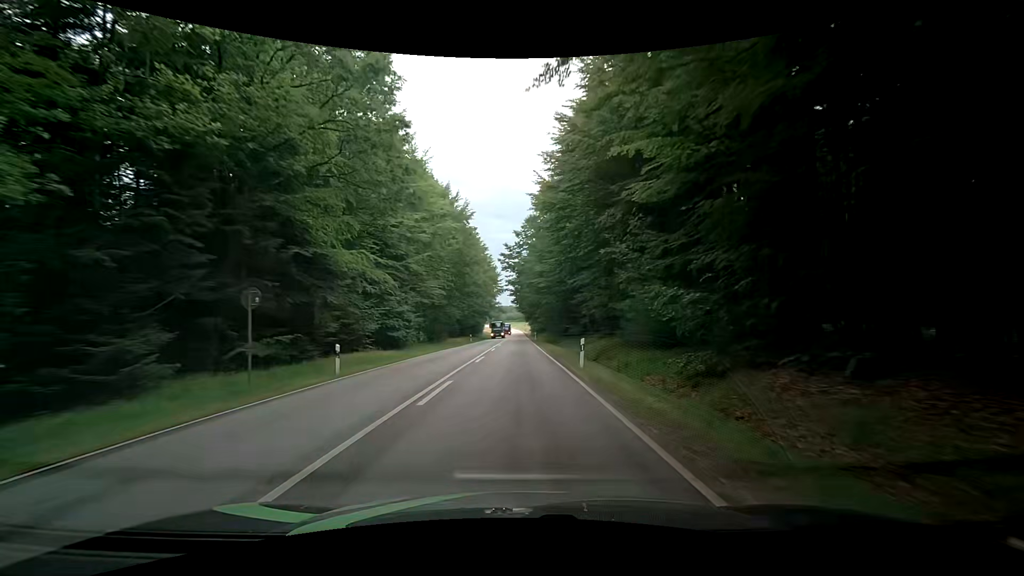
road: secondary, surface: asphalt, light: Day
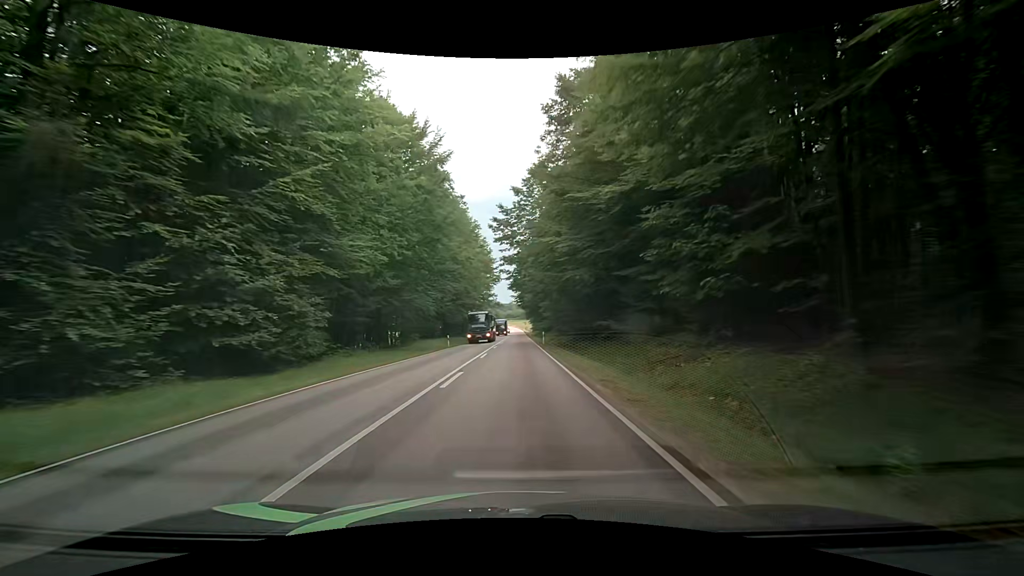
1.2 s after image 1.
(-0.3, +21.5) m; -1°
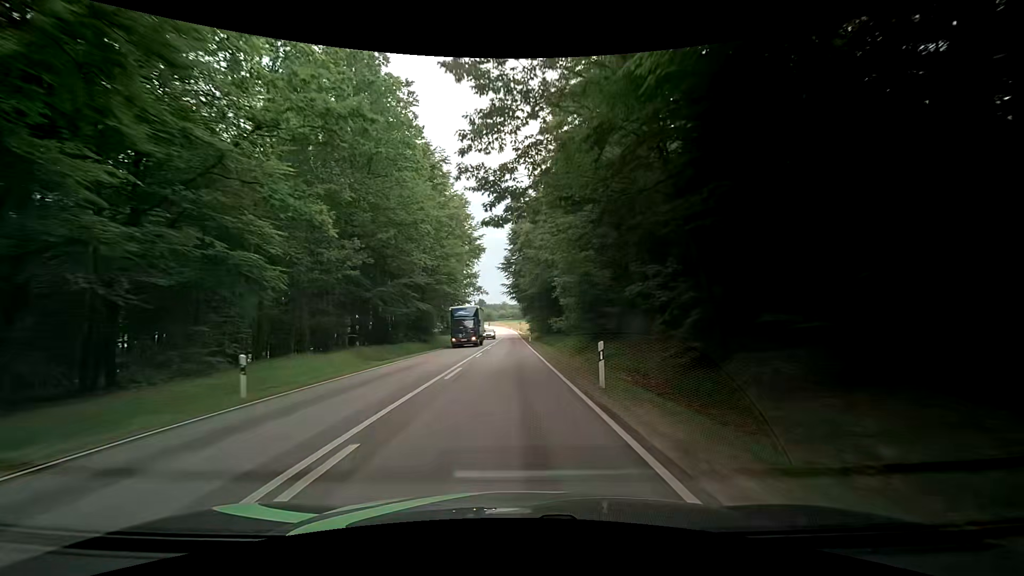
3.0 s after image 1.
(+0.2, +33.6) m; +1°
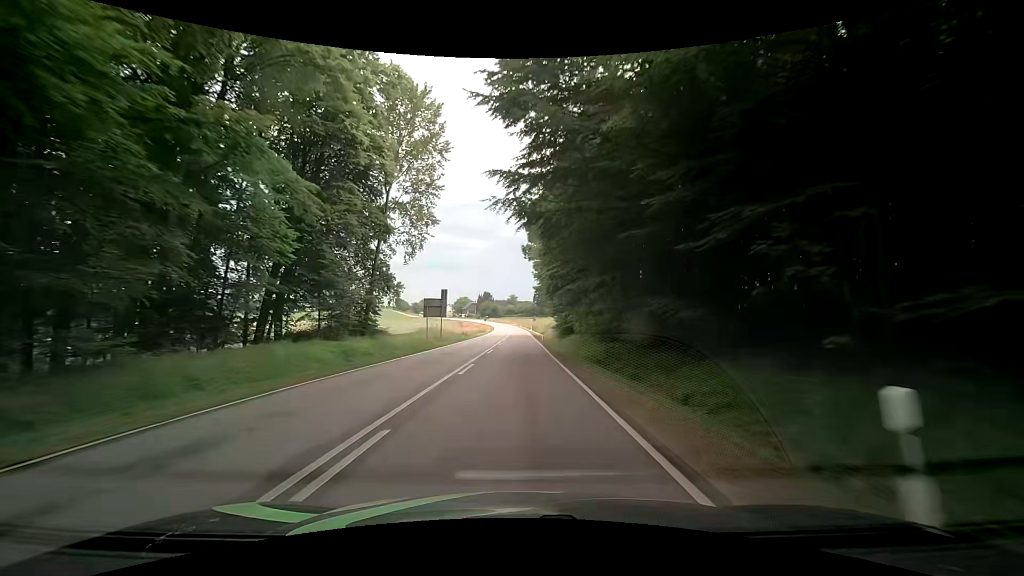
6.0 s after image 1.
(-0.8, +59.4) m; -1°
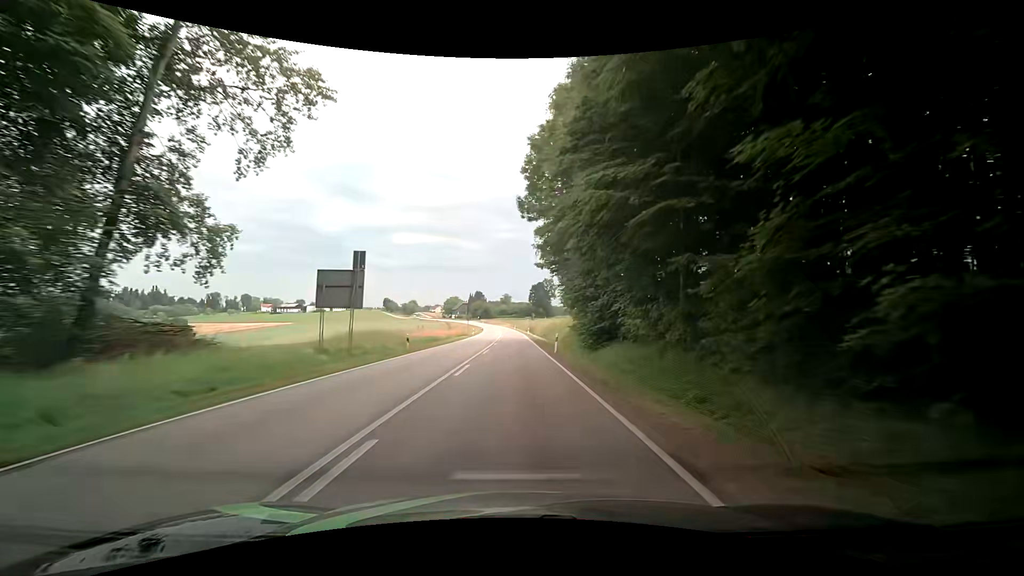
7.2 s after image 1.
(+0.1, +24.7) m; +1°
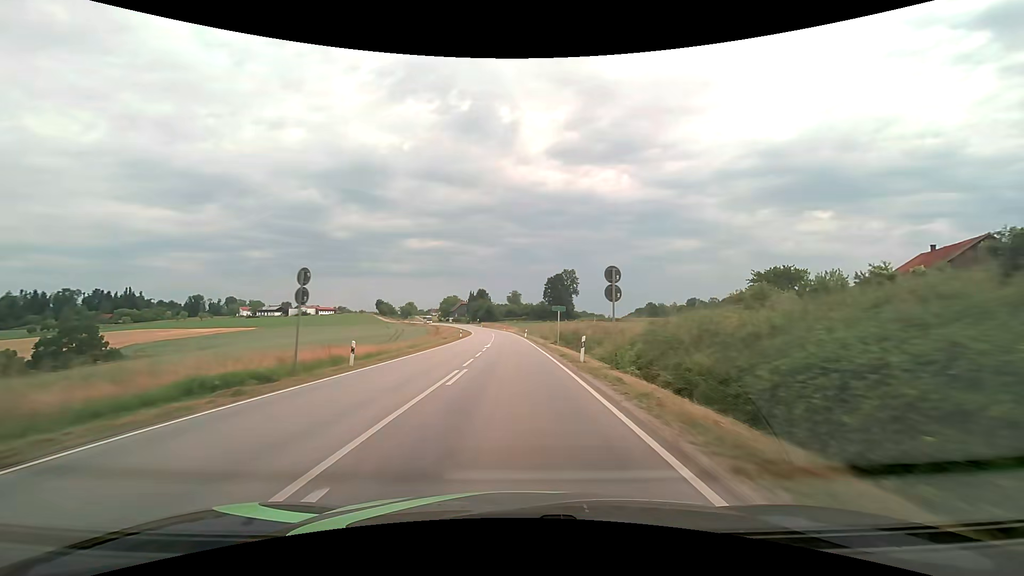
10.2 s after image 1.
(-0.3, +61.7) m; -1°
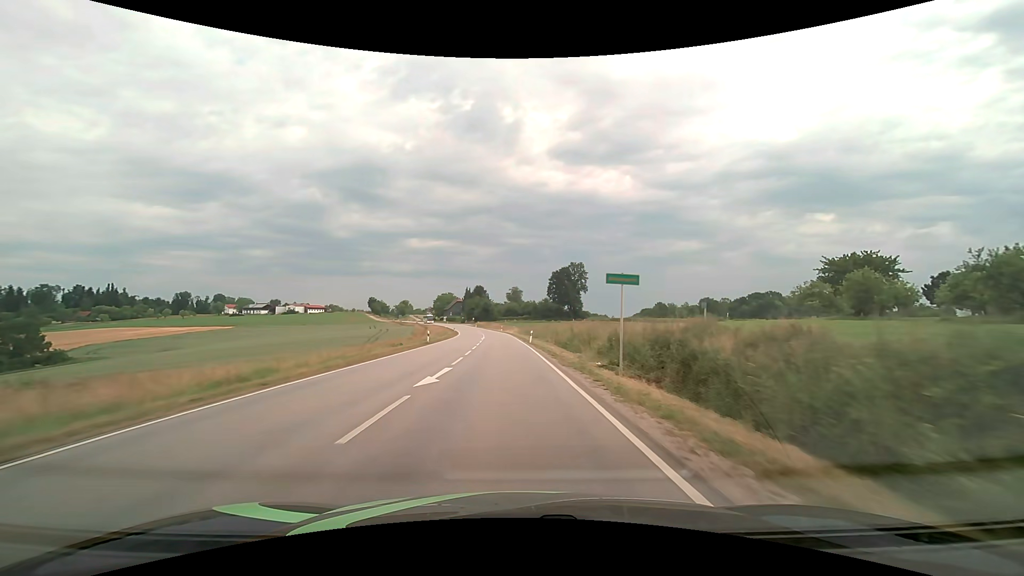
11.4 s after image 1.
(0.0, +24.2) m; 0°
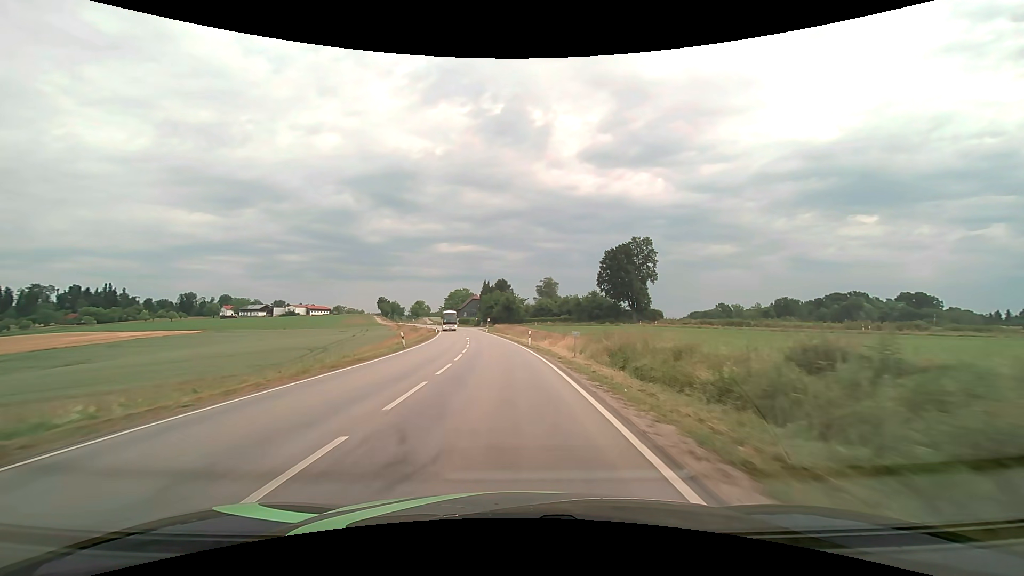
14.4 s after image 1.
(-1.7, +57.5) m; -3°
(0, +10) (0, +20) (-1, +30) (-1, +40) (-2, +50) (-3, +60) (-5, +70) (-6, +80) (-8, +90) (-9, +99) m
